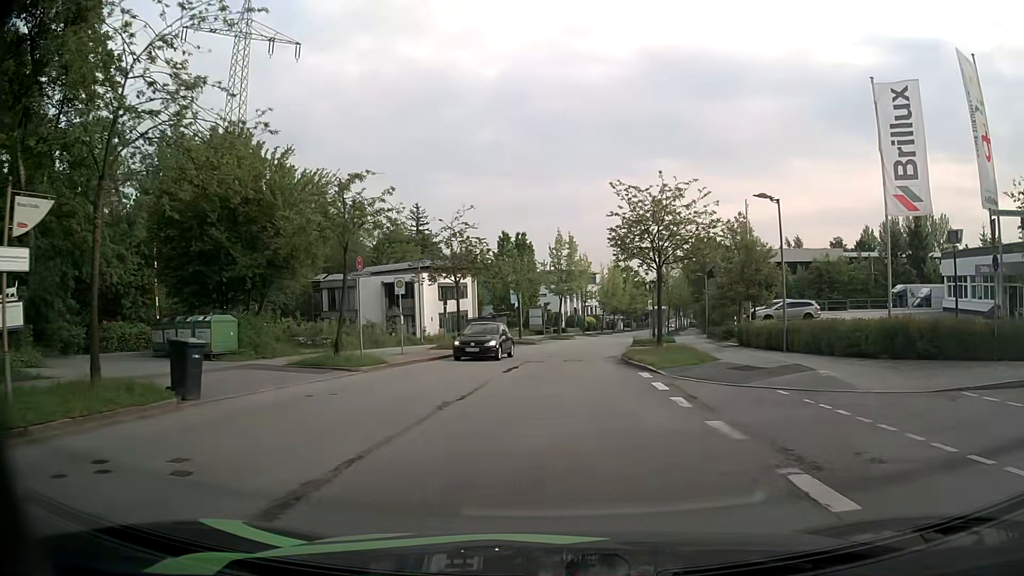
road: residential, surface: asphalt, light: Day
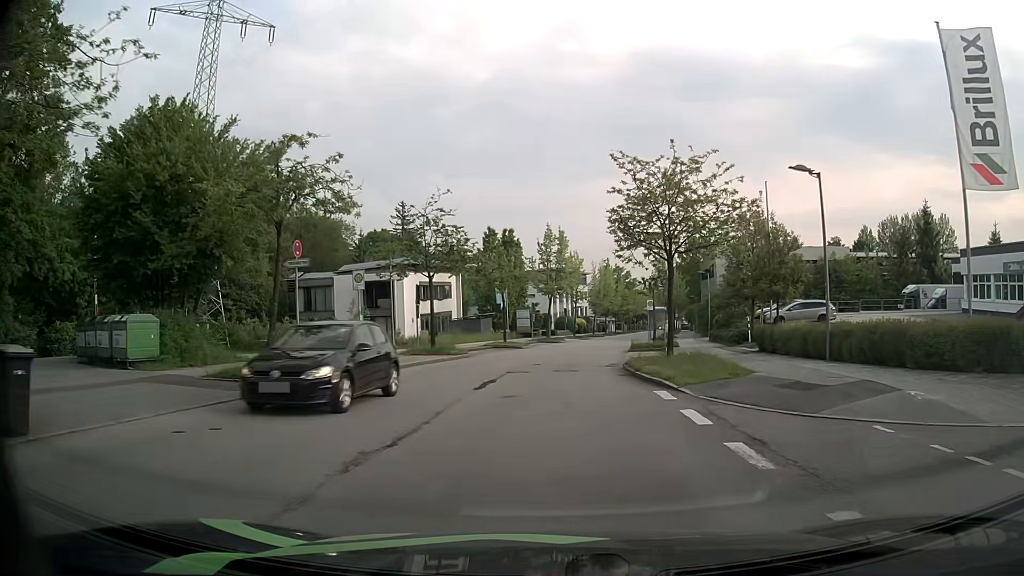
(0.0, +4.6) m; +1°
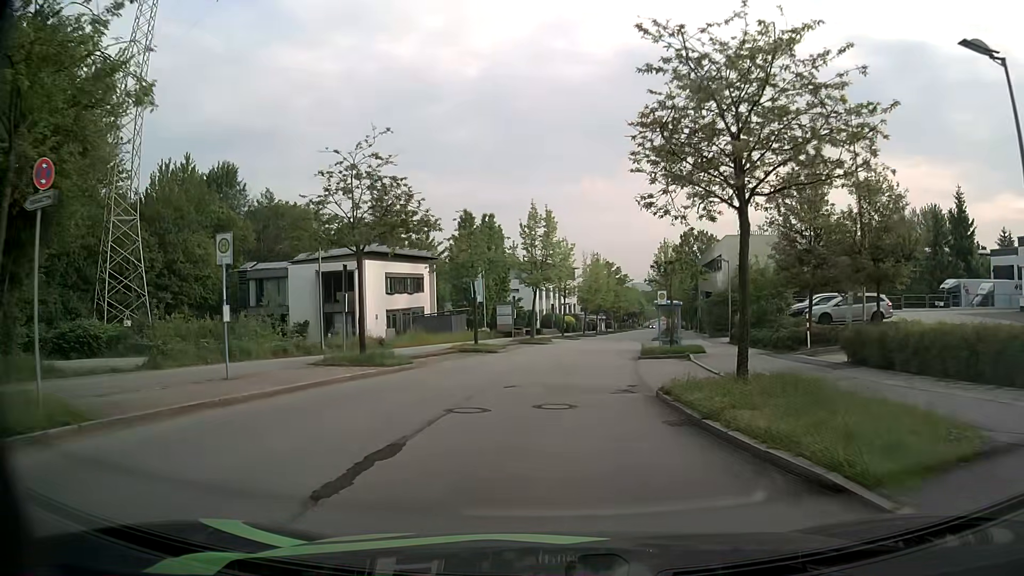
(+0.1, +9.4) m; +2°
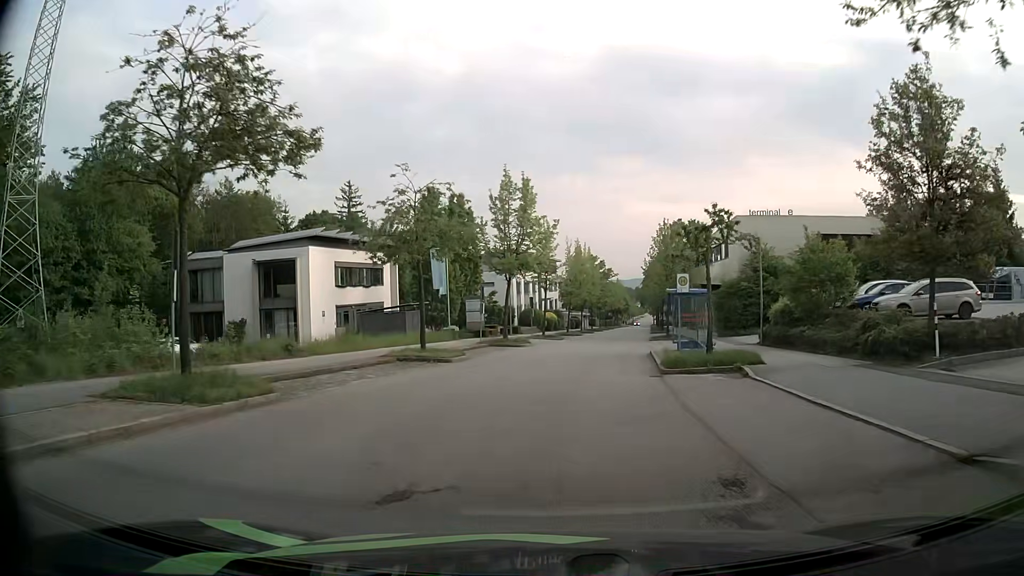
(0.0, +9.7) m; +1°
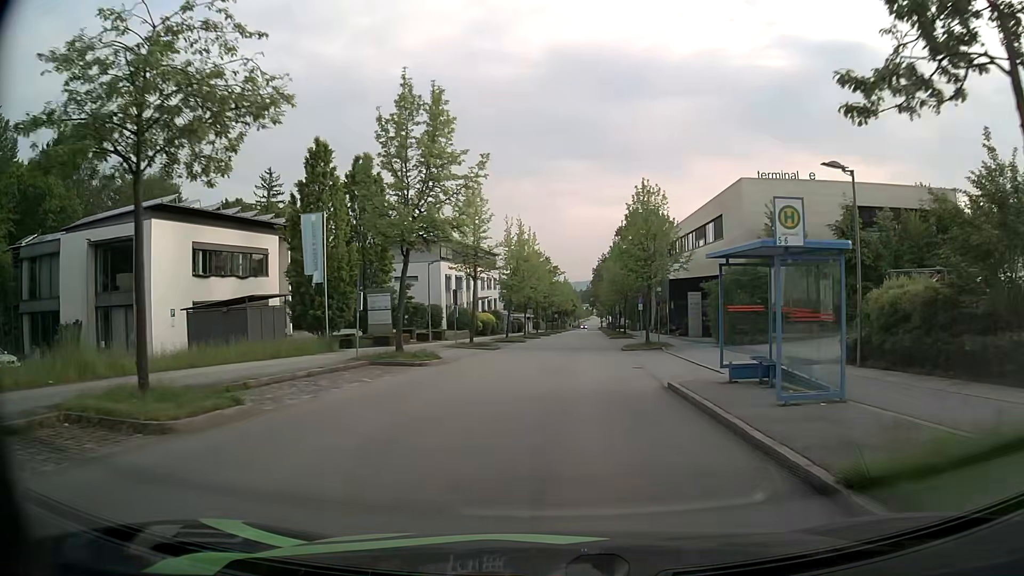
(+0.5, +15.1) m; +4°
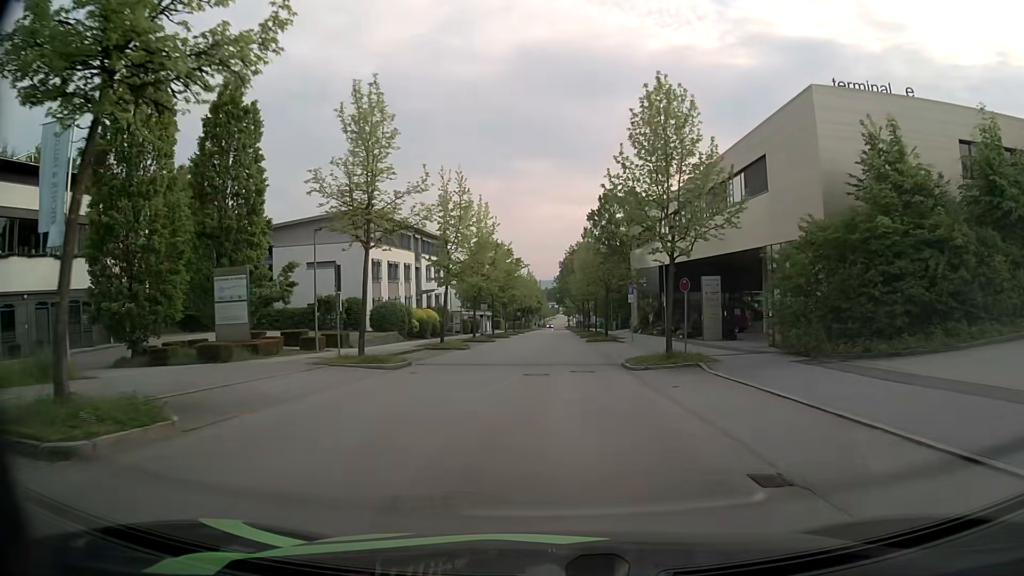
(+0.6, +15.8) m; +3°
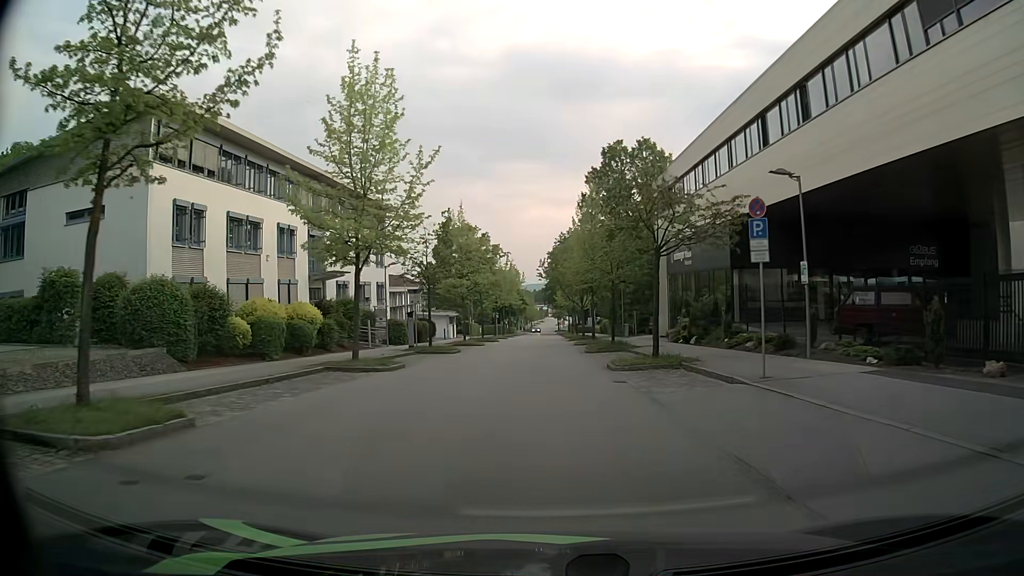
(+0.3, +27.6) m; +1°
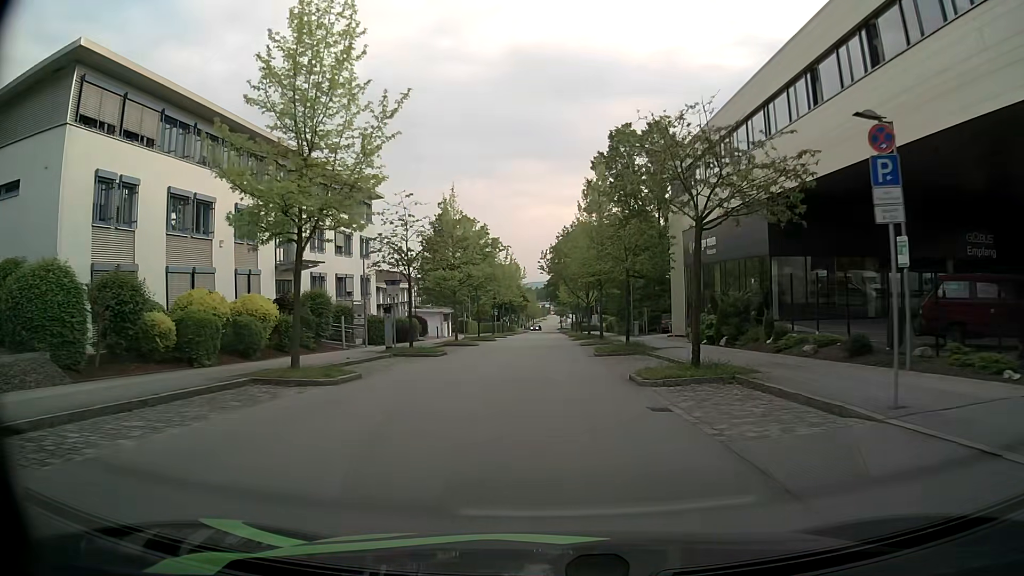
(0.0, +5.5) m; 0°
(0, +10) (0, +20) (0, +30) (0, +40) (0, +50) (0, +60) (0, +70) (0, +80) (0, +90) (0, +100) m
